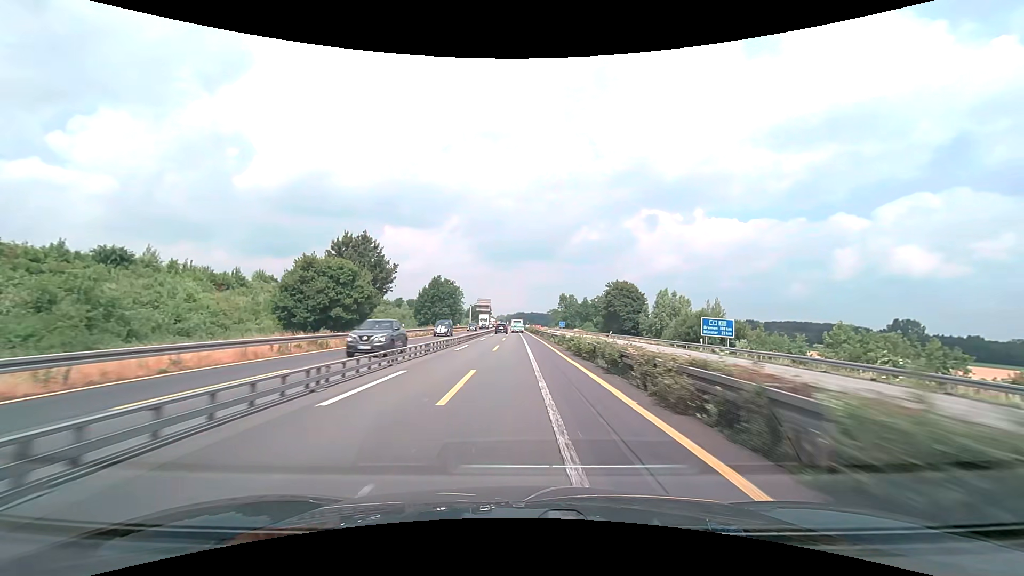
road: motorway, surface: asphalt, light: Day
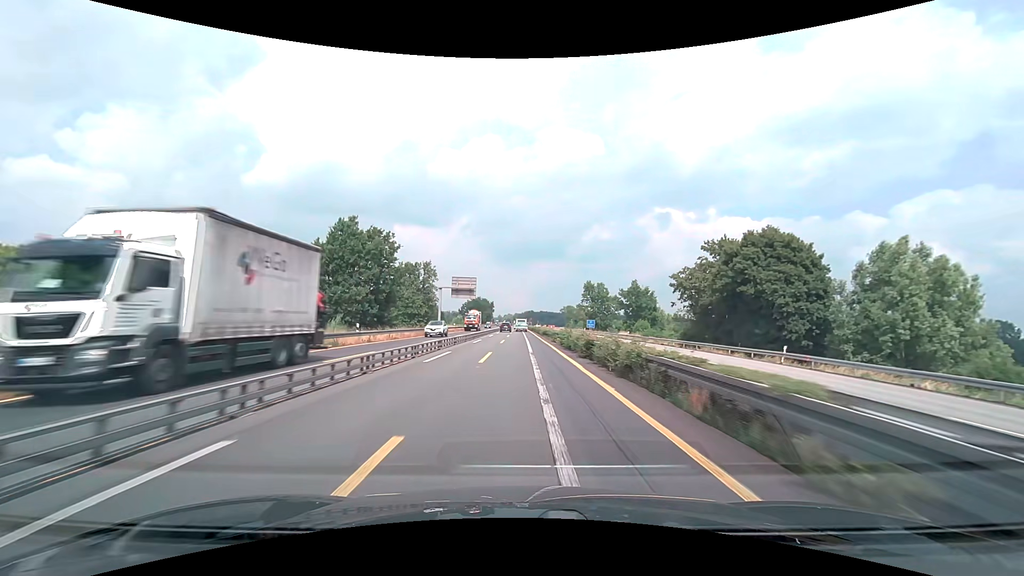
(-0.5, +62.4) m; -1°
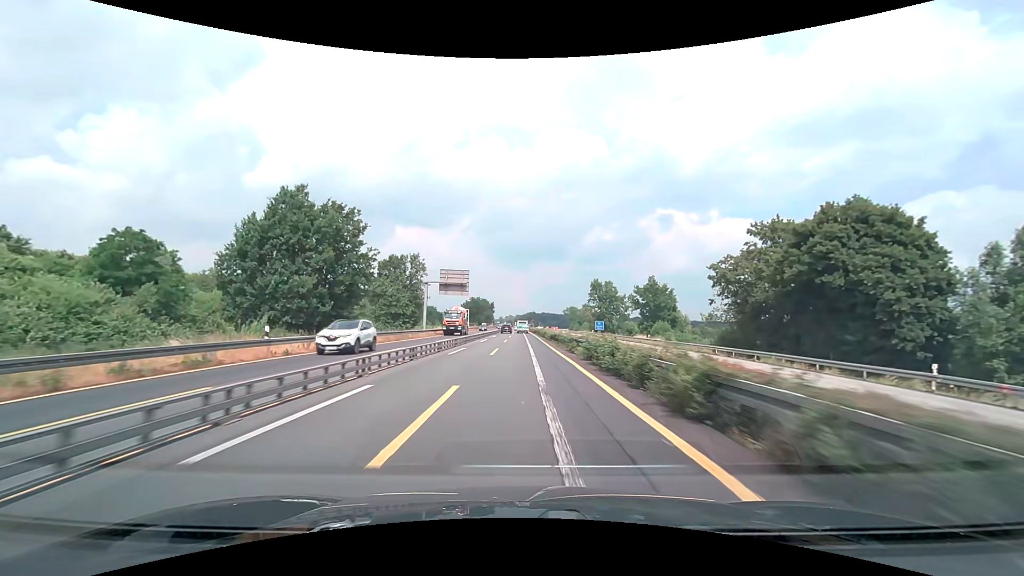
(0.0, +12.5) m; 0°
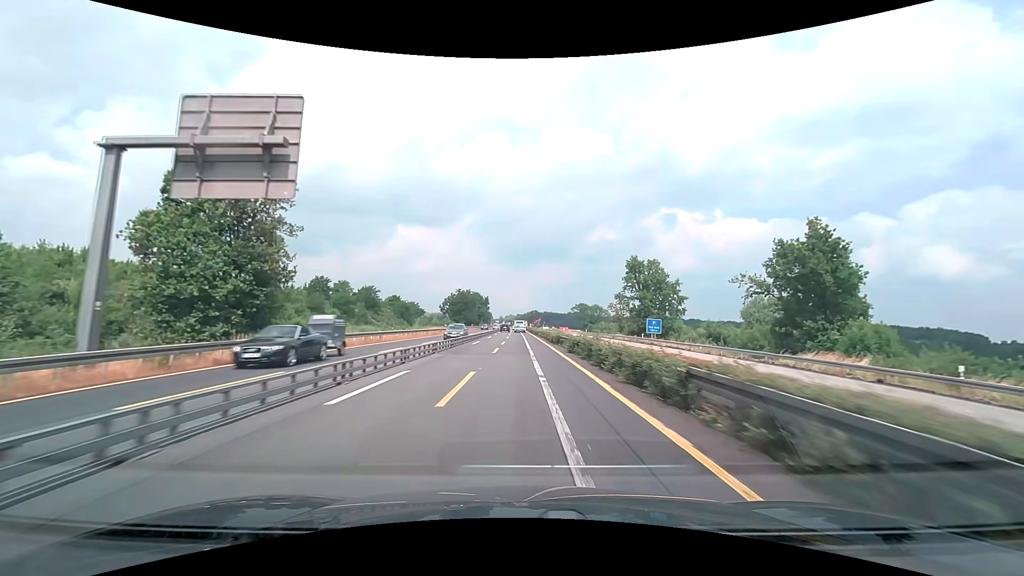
(-0.1, +49.9) m; 0°
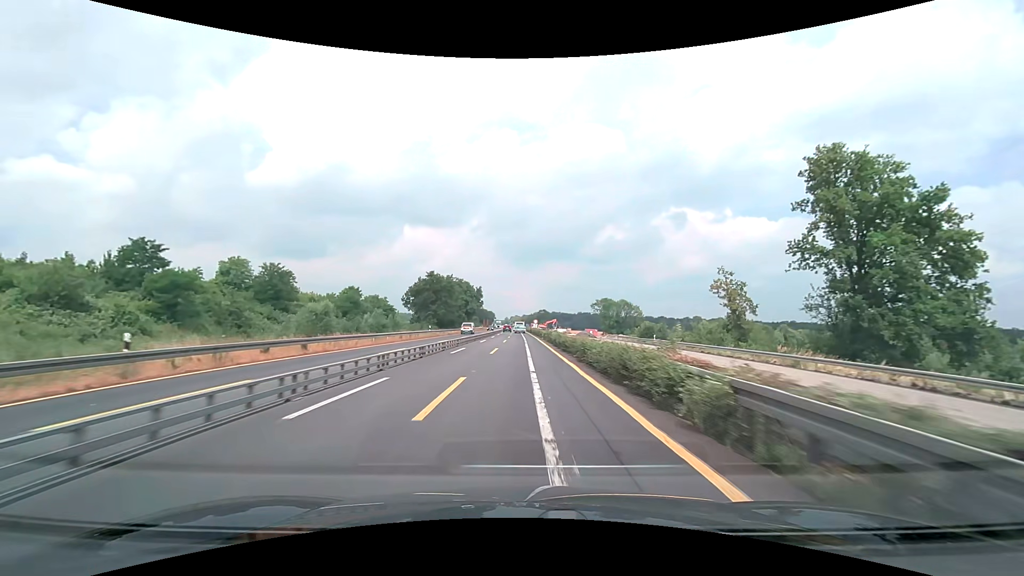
(-0.2, +62.5) m; -1°
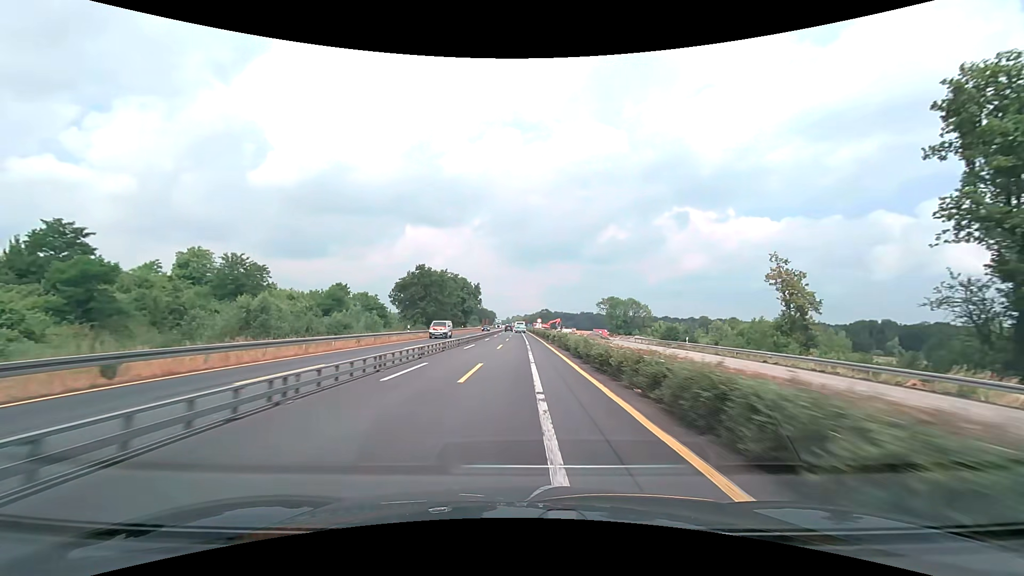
(0.0, +12.5) m; 0°
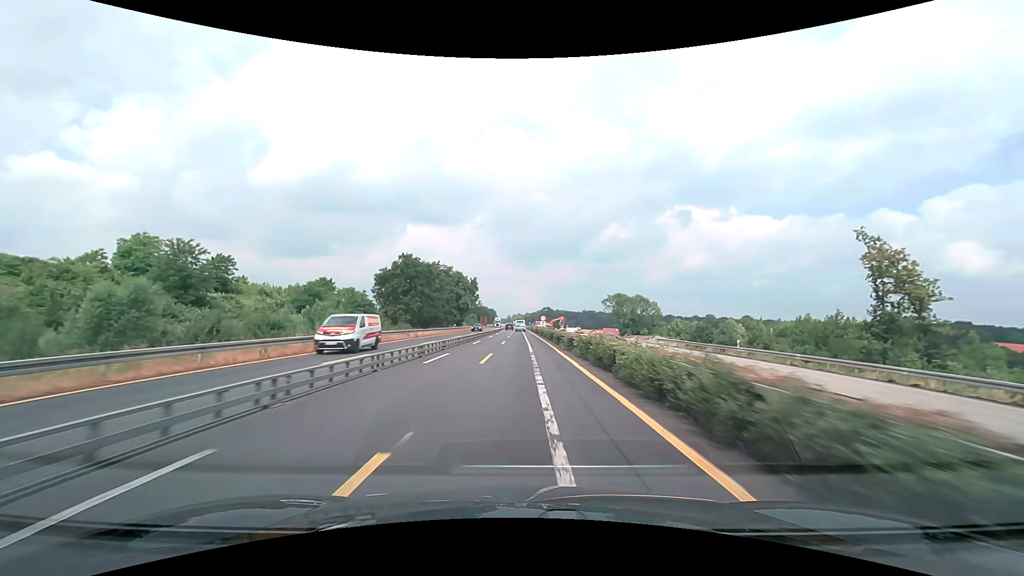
(0.0, +12.5) m; 0°
(0, +10) (0, +20) (0, +30) (0, +40) (0, +50) (0, +60) (0, +70) (0, +80) (0, +90) (0, +100) m
